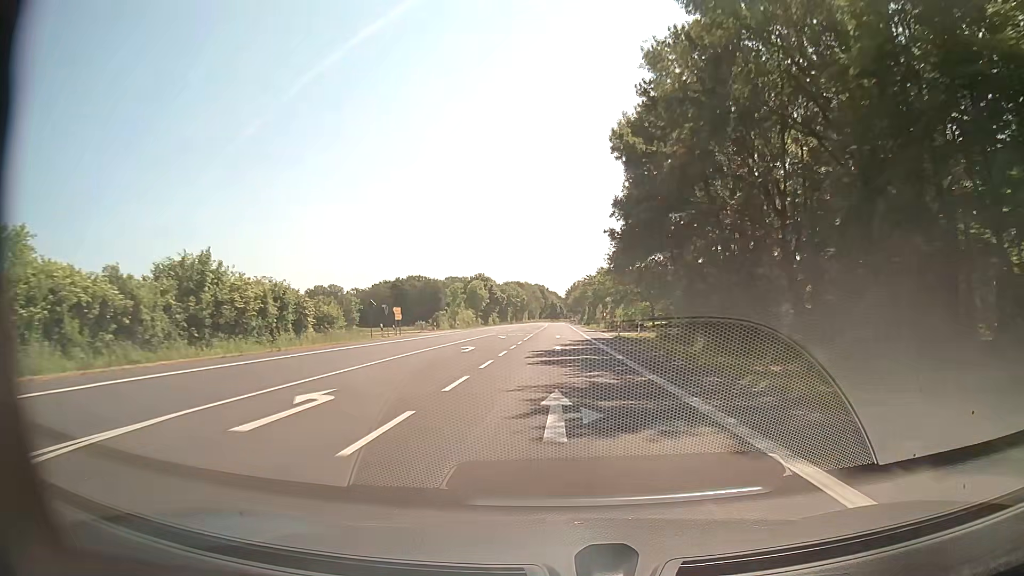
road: secondary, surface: asphalt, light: Day
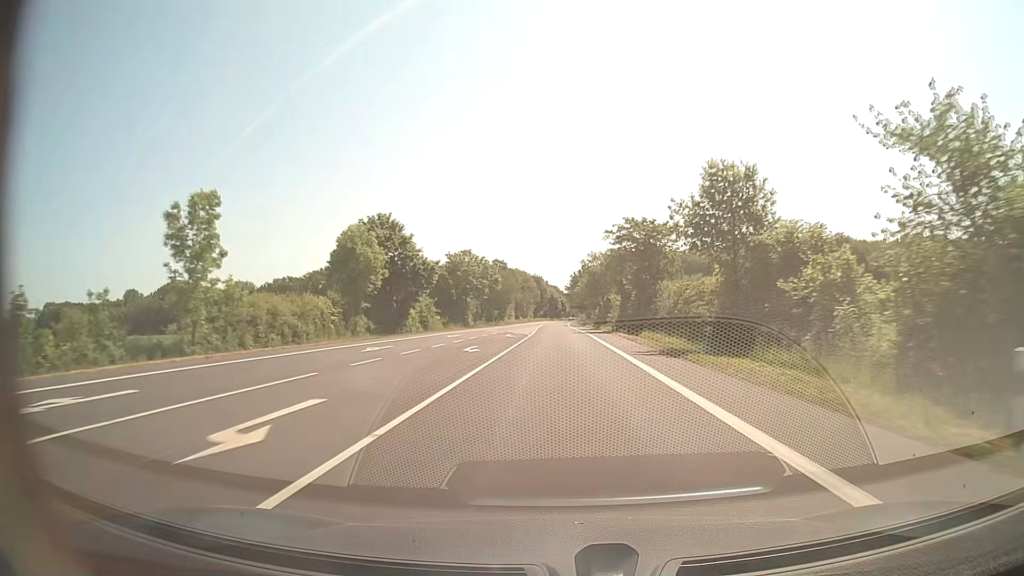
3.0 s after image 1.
(-0.3, +79.0) m; 0°
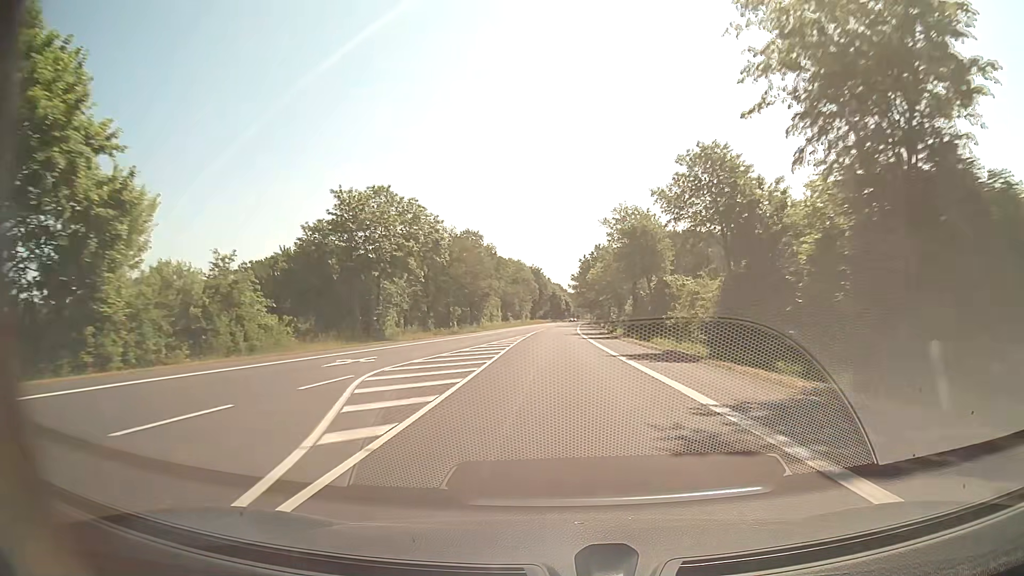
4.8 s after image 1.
(-0.1, +47.4) m; 0°
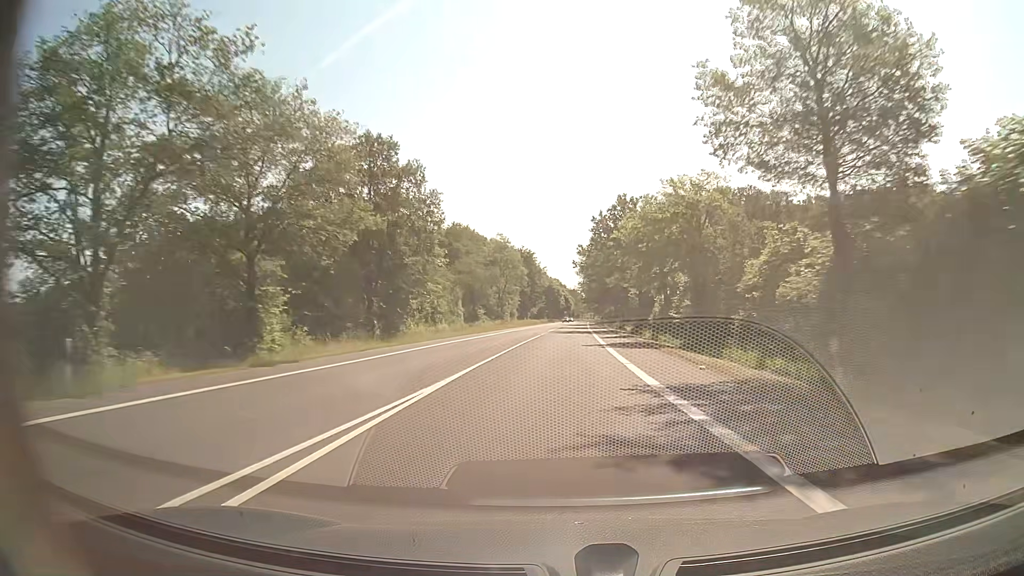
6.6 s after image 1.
(-0.1, +47.4) m; 0°
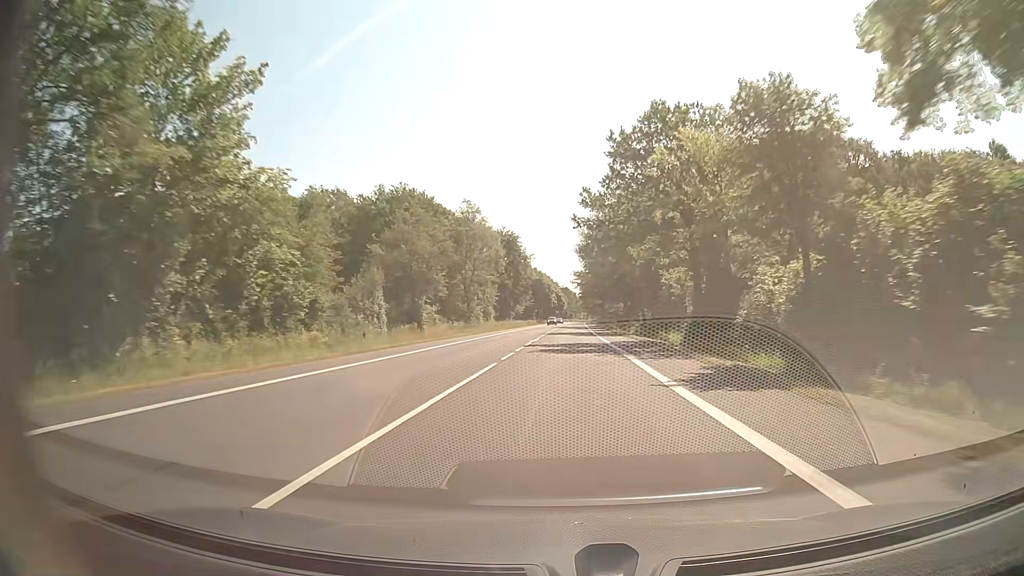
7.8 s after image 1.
(+0.2, +31.6) m; +1°
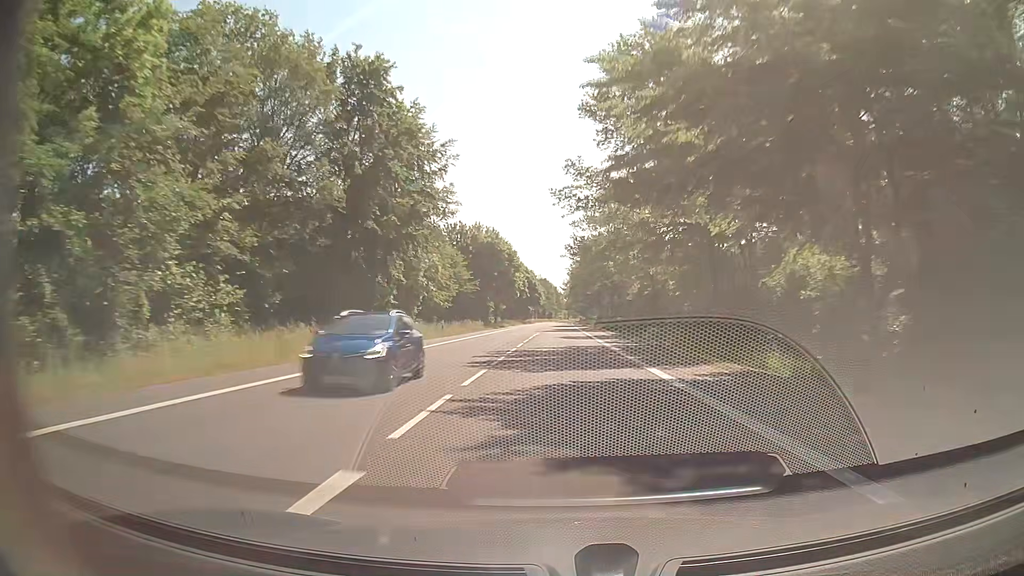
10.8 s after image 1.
(+1.1, +79.1) m; +2°
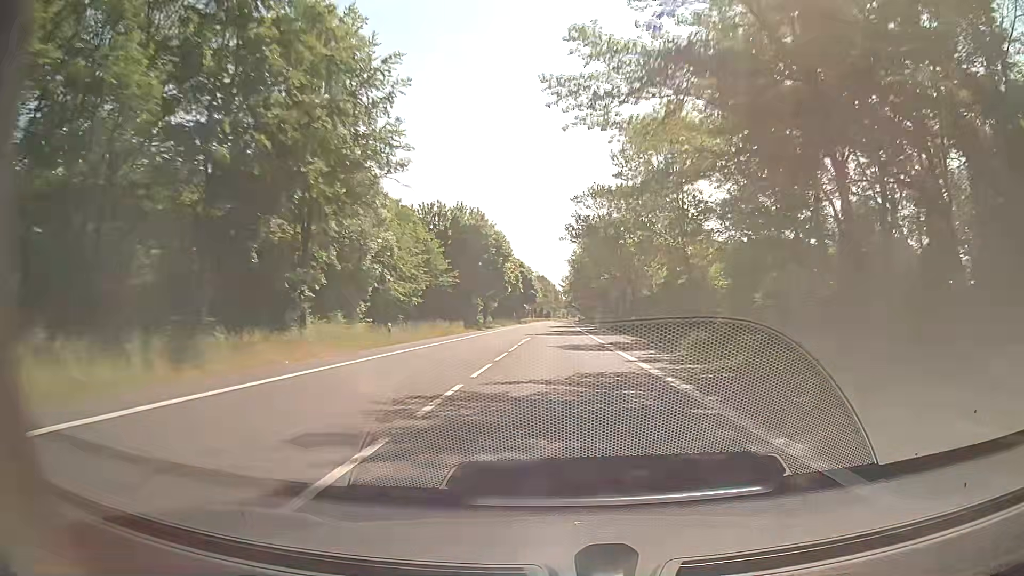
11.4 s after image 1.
(0.0, +15.8) m; 0°
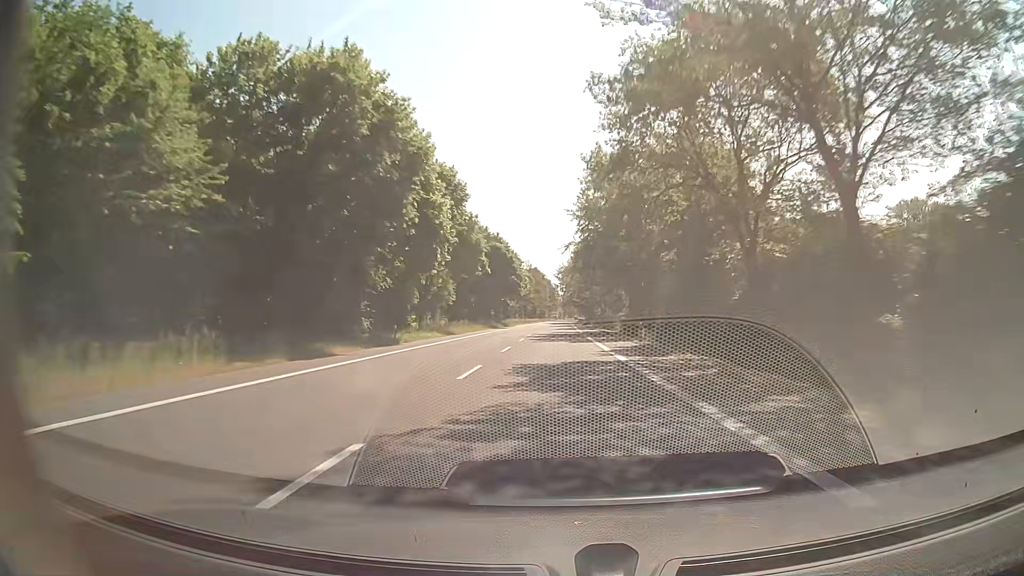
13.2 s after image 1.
(+0.3, +47.6) m; 0°
(0, +10) (0, +20) (0, +30) (0, +40) (0, +50) (0, +60) (0, +70) (0, +80) (0, +90) (0, +100) m
